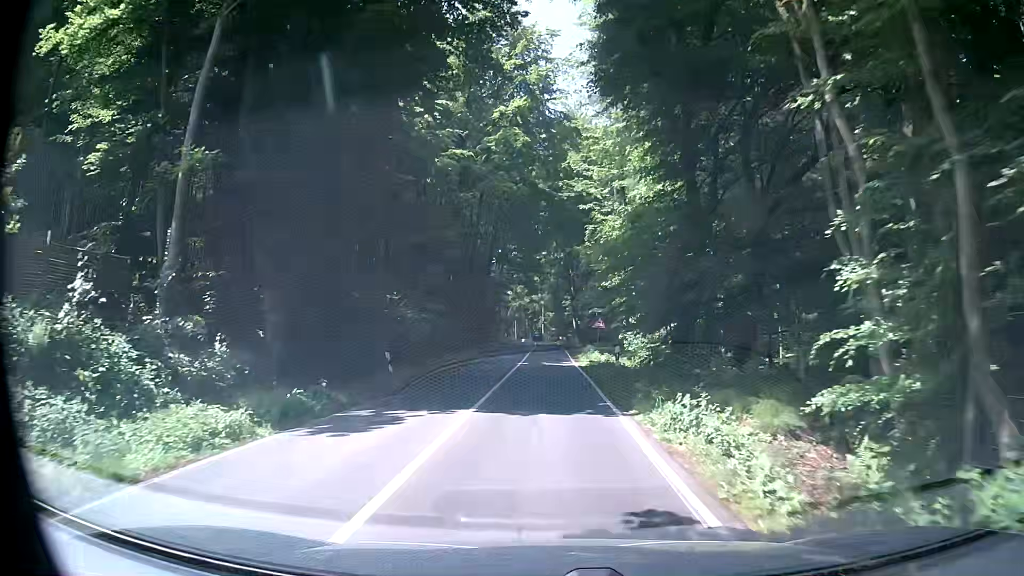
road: secondary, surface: asphalt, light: Day
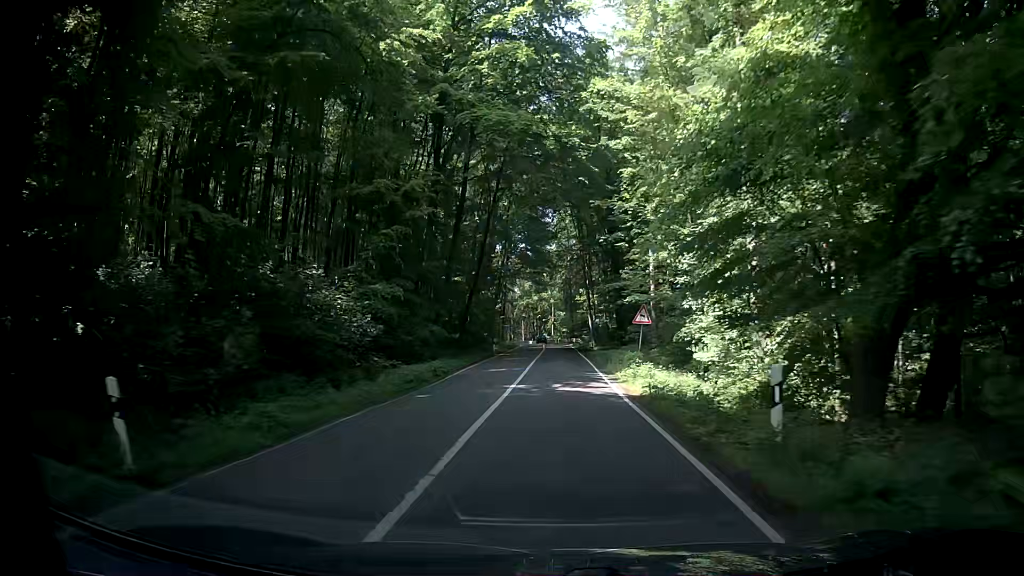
(-0.2, +15.0) m; +1°
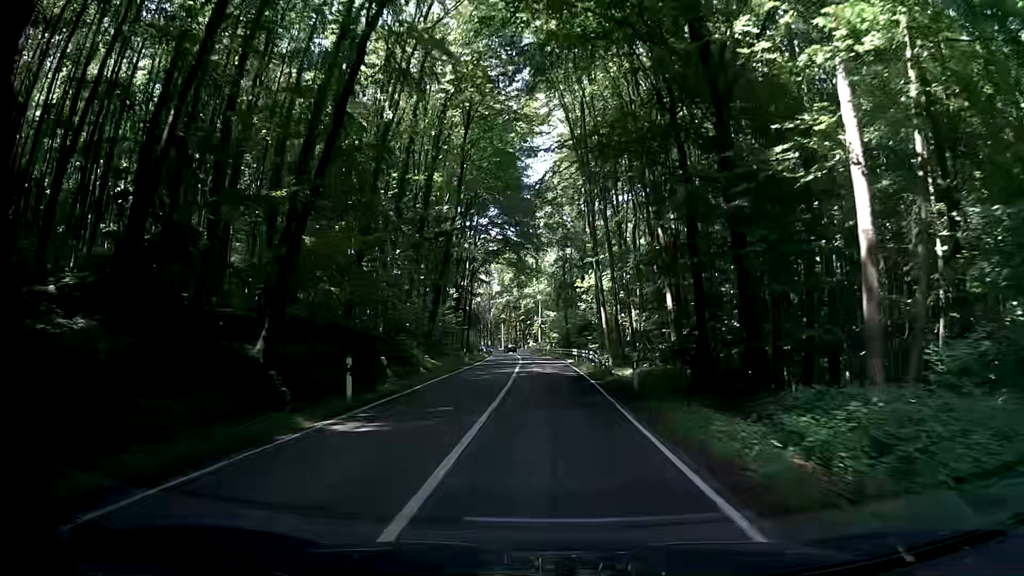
(-0.7, +34.4) m; 0°
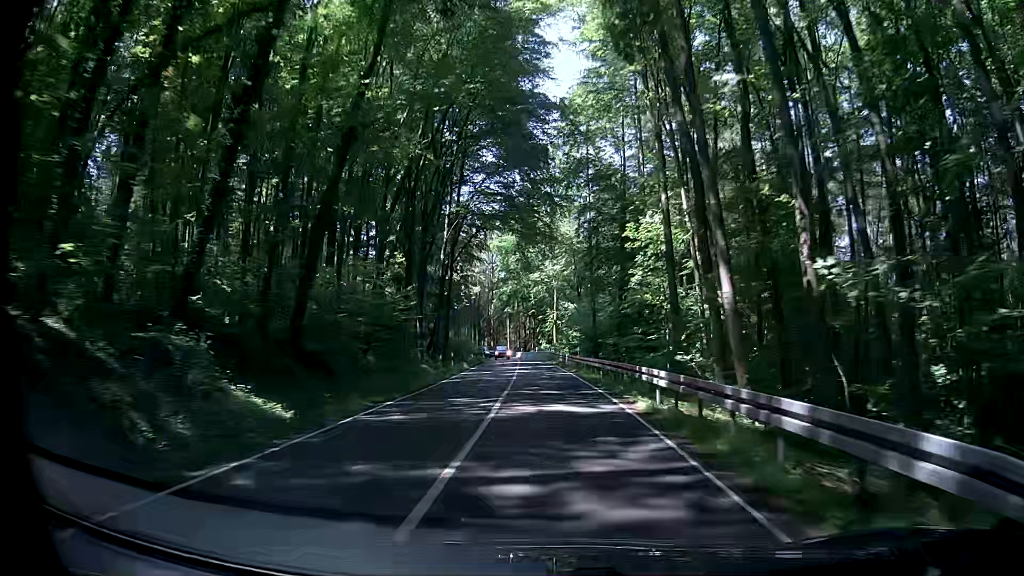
(-0.5, +27.7) m; -1°
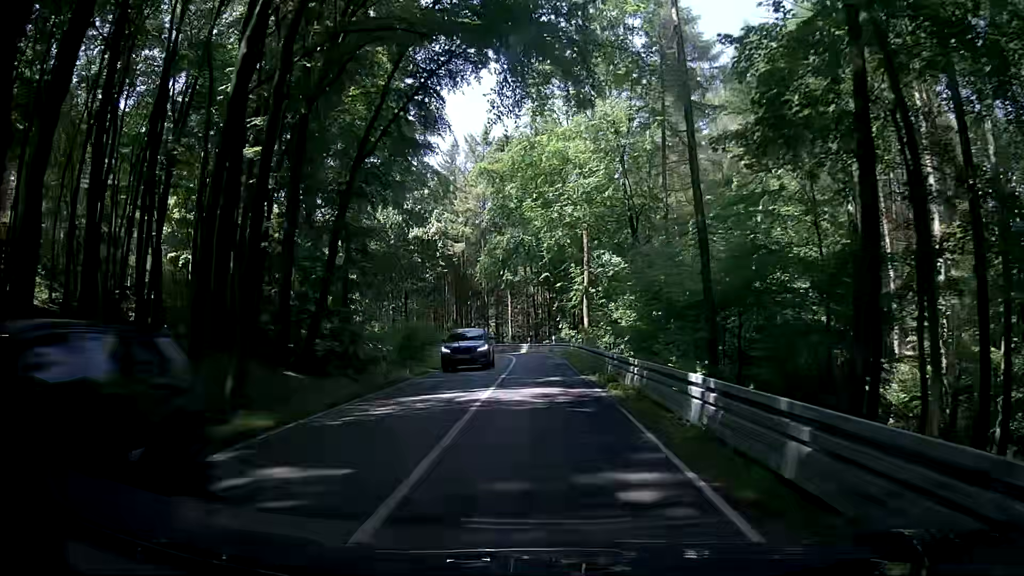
(-0.8, +38.2) m; -2°
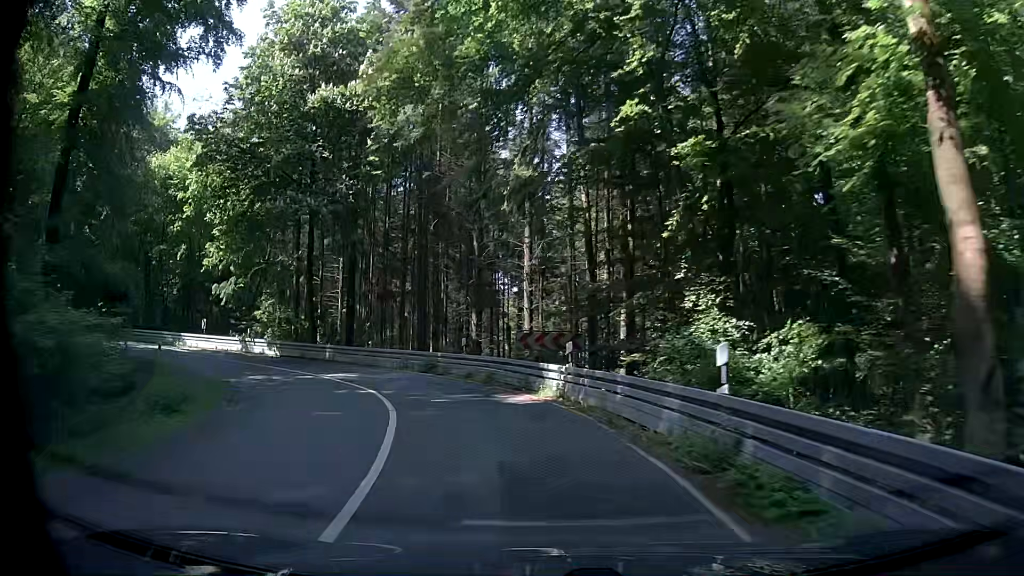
(-1.4, +41.3) m; -2°
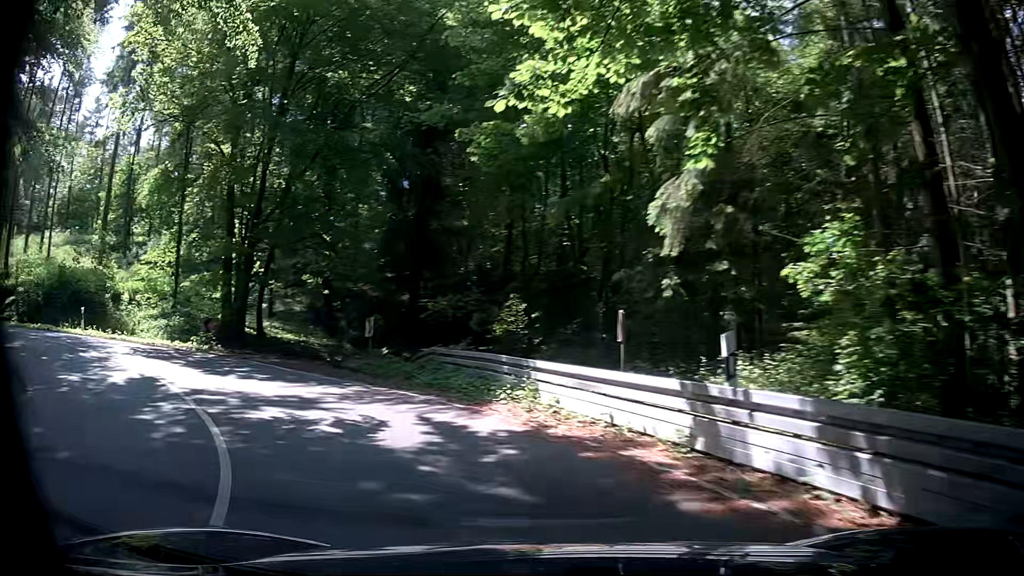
(-10.4, +27.2) m; -52°
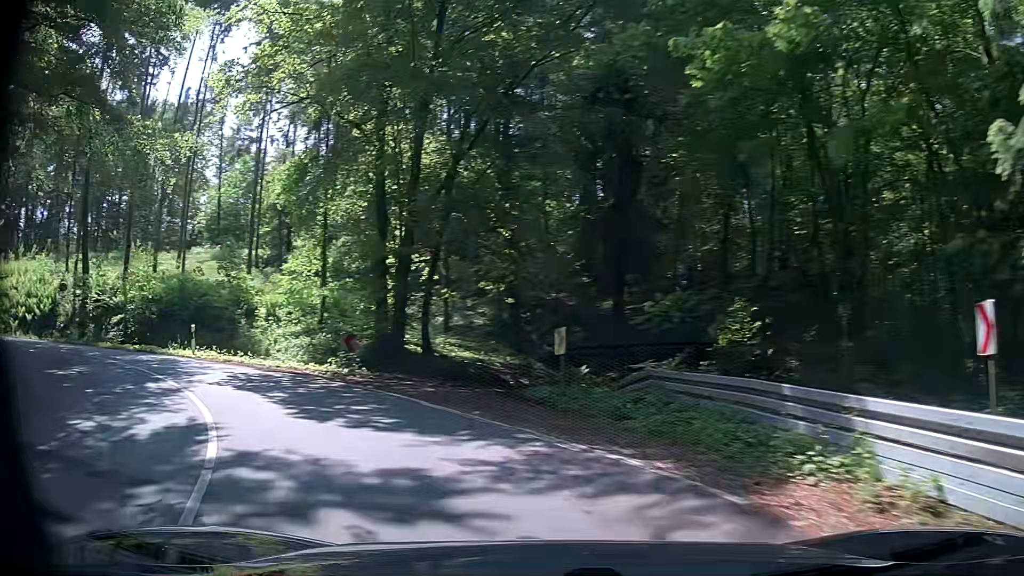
(-0.8, +5.6) m; -16°
